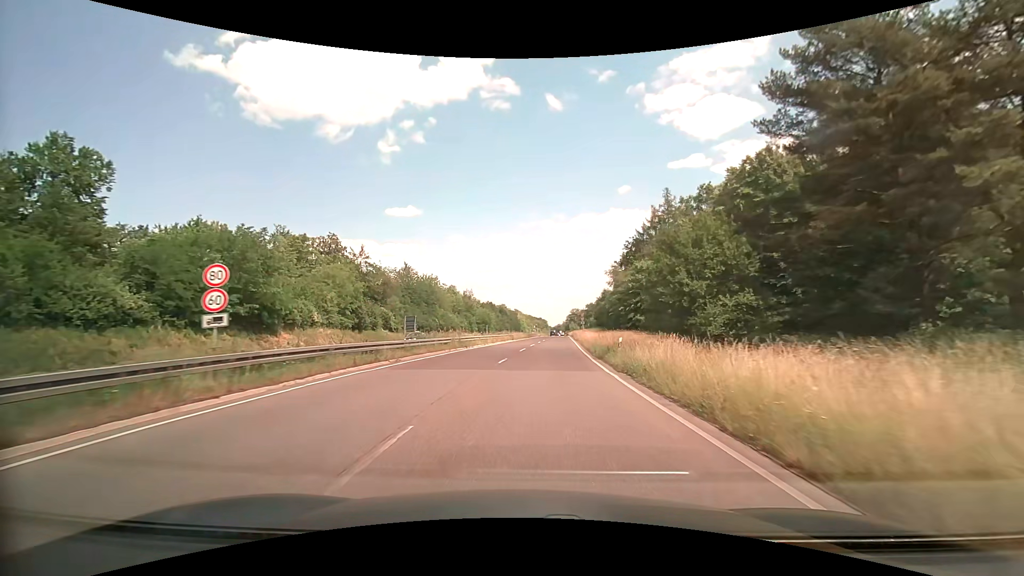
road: trunk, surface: asphalt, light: Day
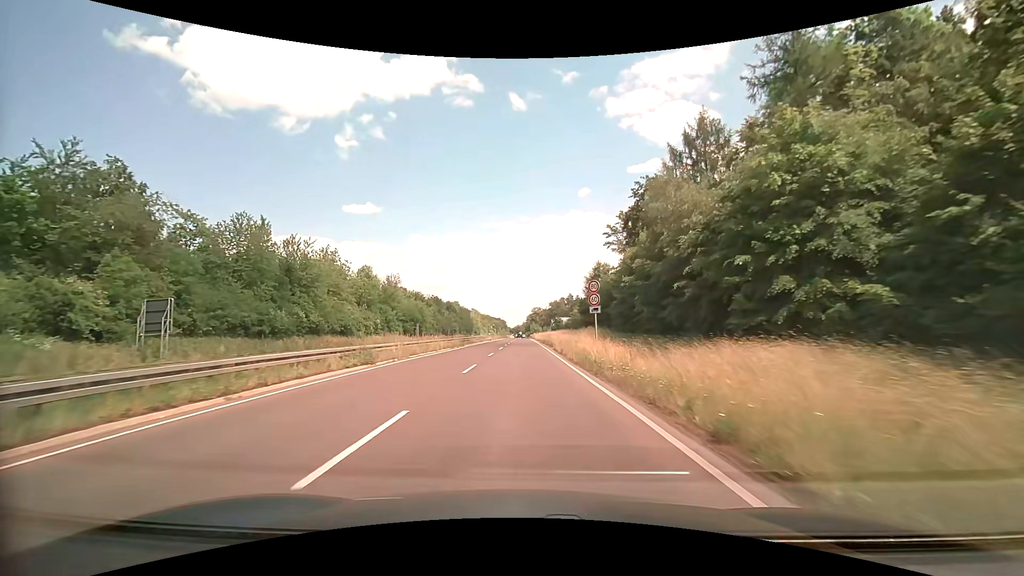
(+3.0, +48.7) m; +5°
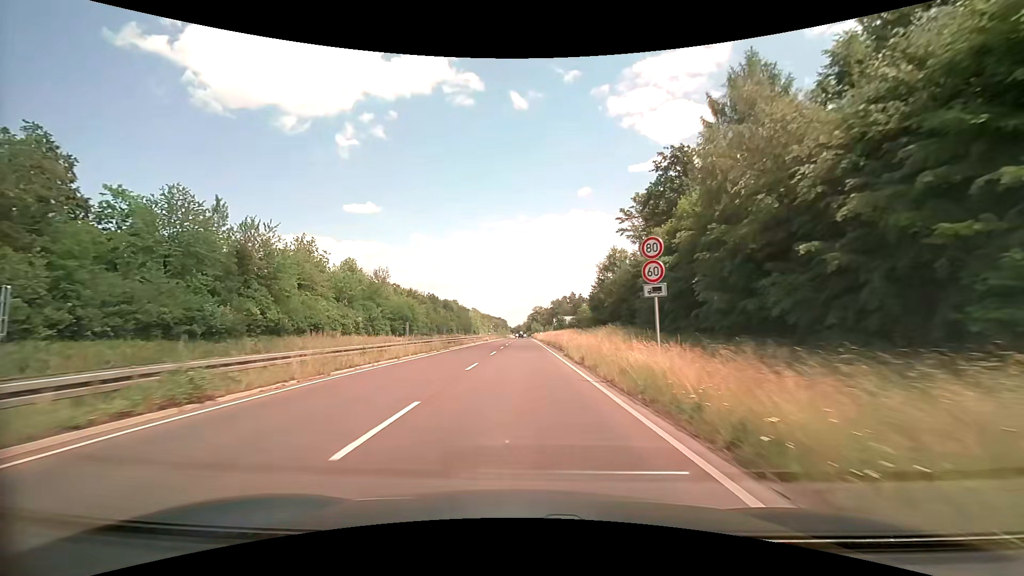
(0.0, +11.1) m; 0°
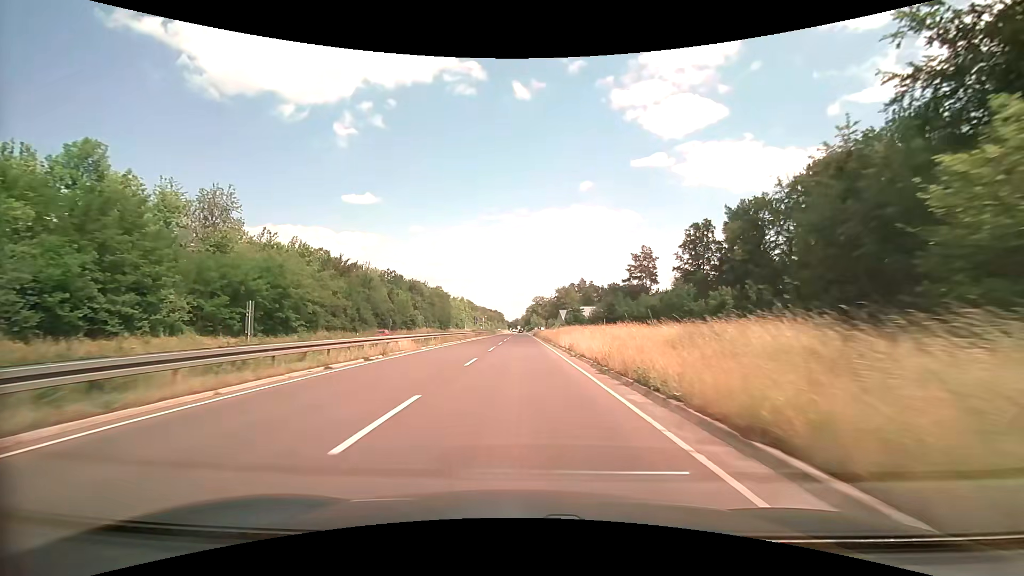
(-0.1, +60.7) m; 0°
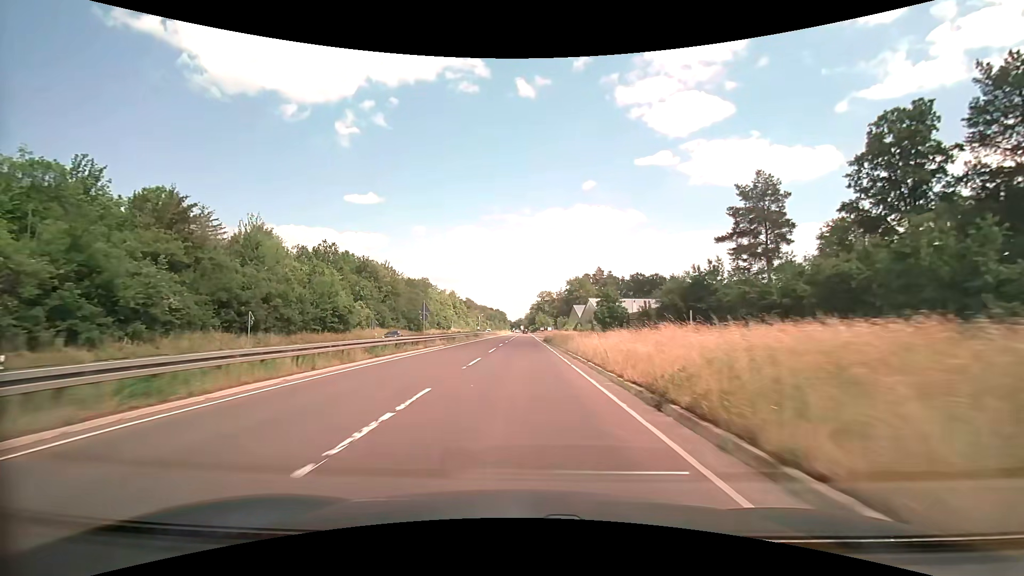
(-0.3, +48.7) m; -1°
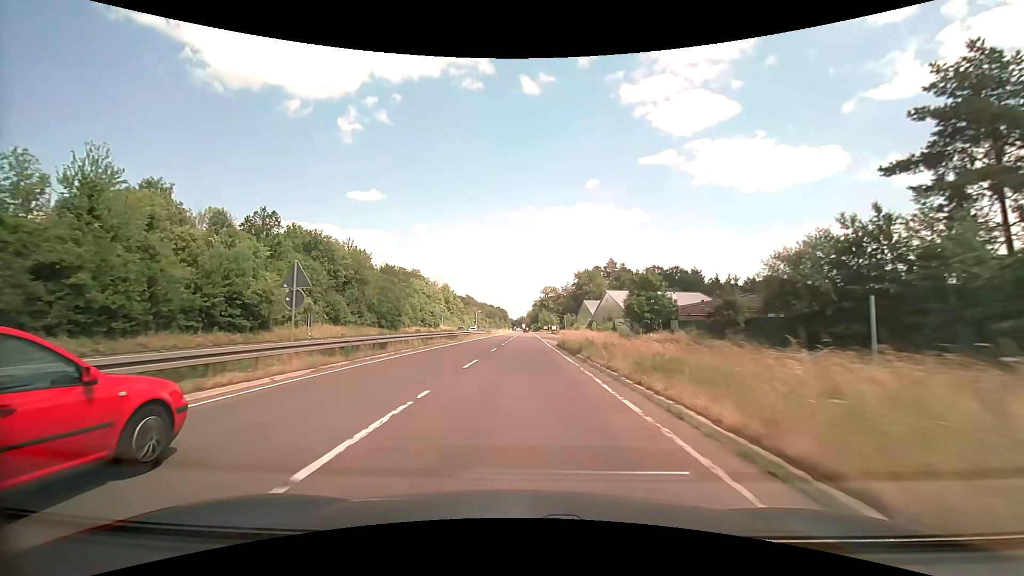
(-0.1, +24.8) m; 0°
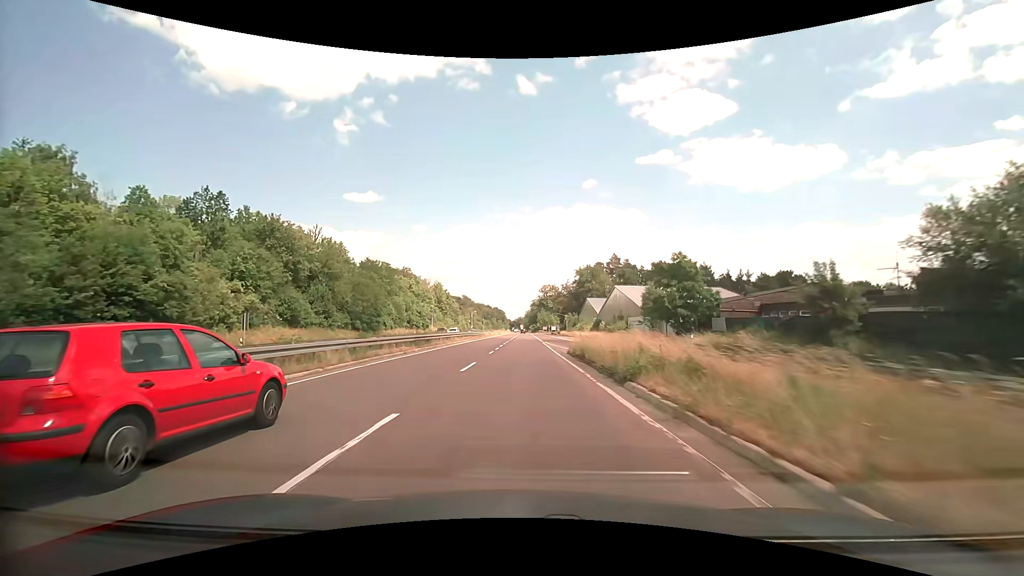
(+0.1, +12.6) m; 0°
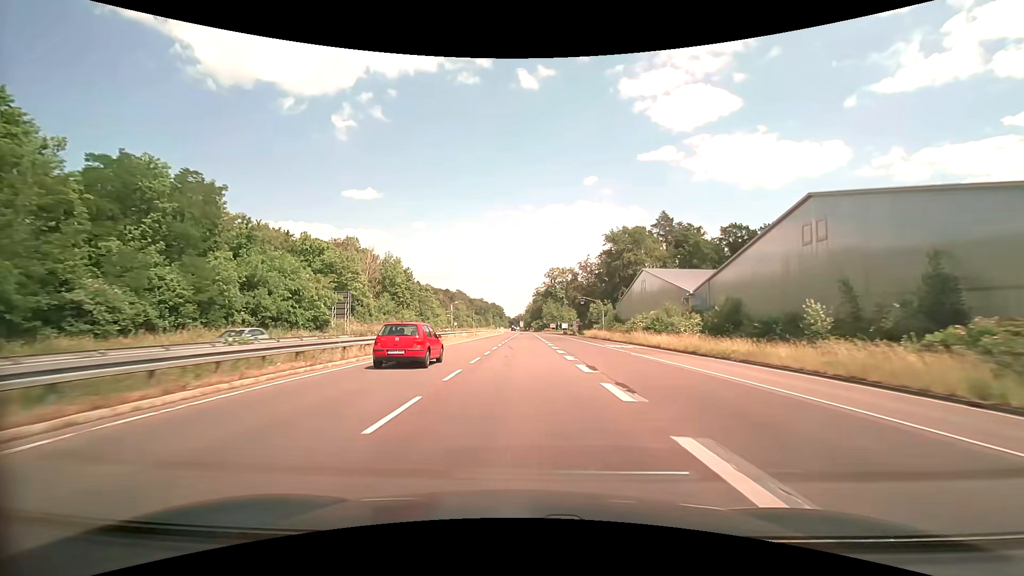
(-0.1, +63.6) m; 0°
(0, +10) (0, +20) (0, +30) (0, +40) (0, +50) (0, +60) (0, +70) (0, +80) (+1, +90) (+1, +100) m
